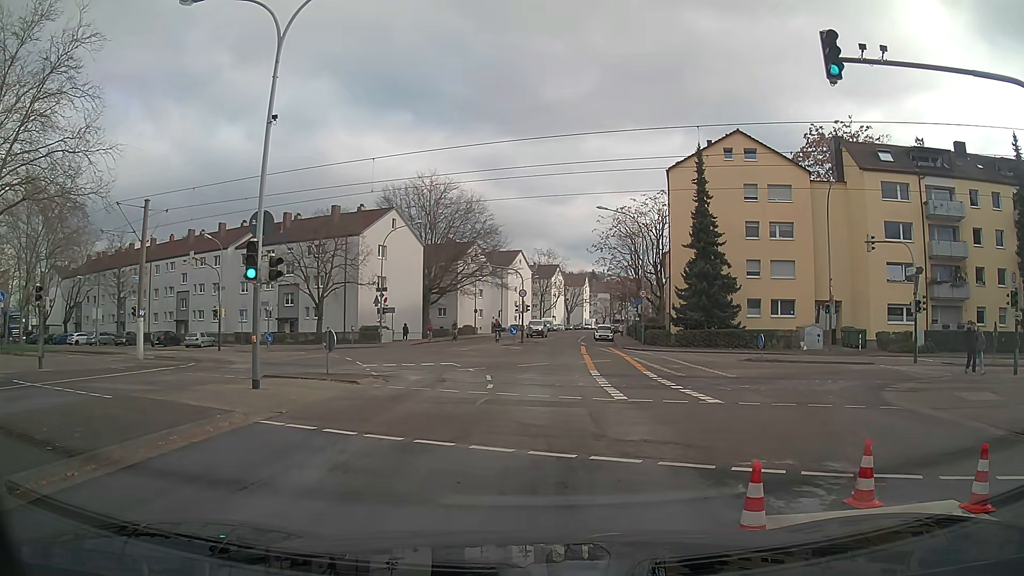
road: tertiary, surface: asphalt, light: Day
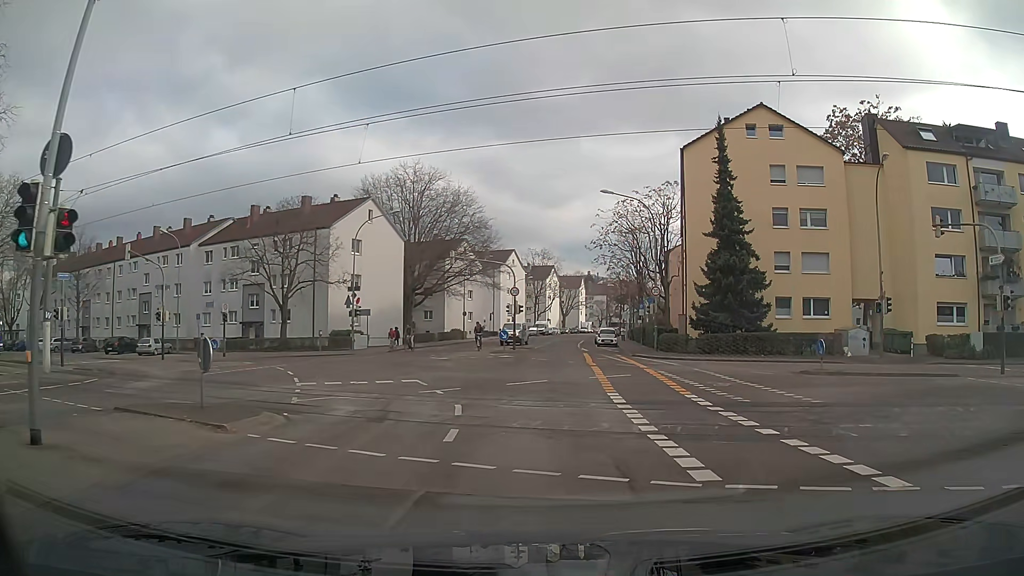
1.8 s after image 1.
(+0.3, +7.5) m; +2°
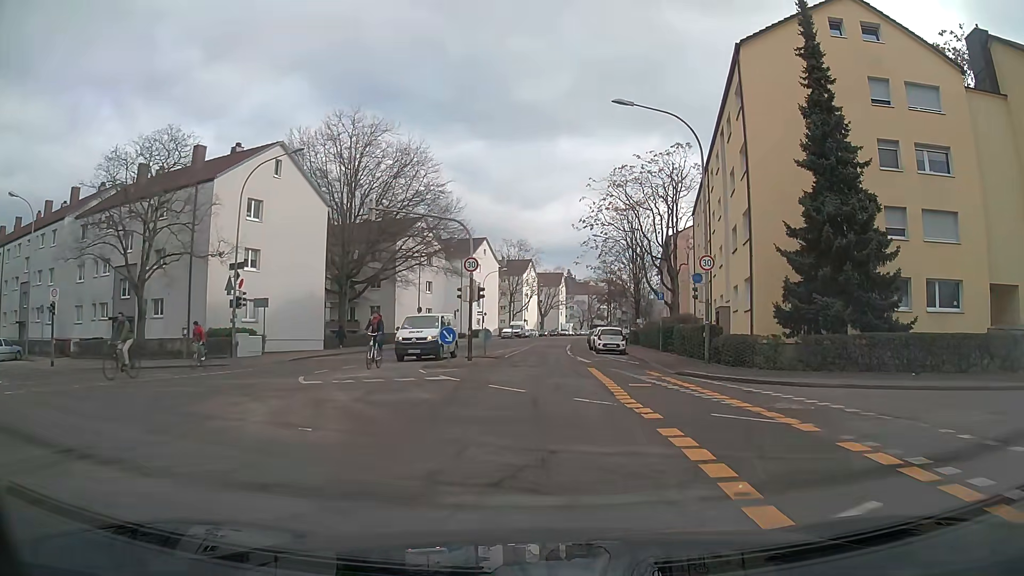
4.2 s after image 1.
(+0.5, +17.1) m; +2°
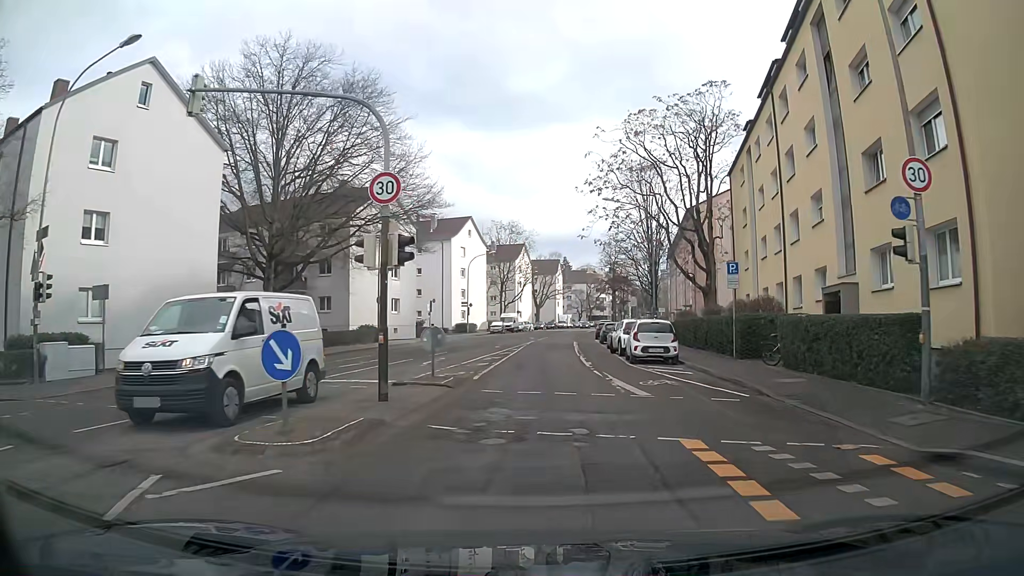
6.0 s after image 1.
(+0.2, +14.6) m; +1°
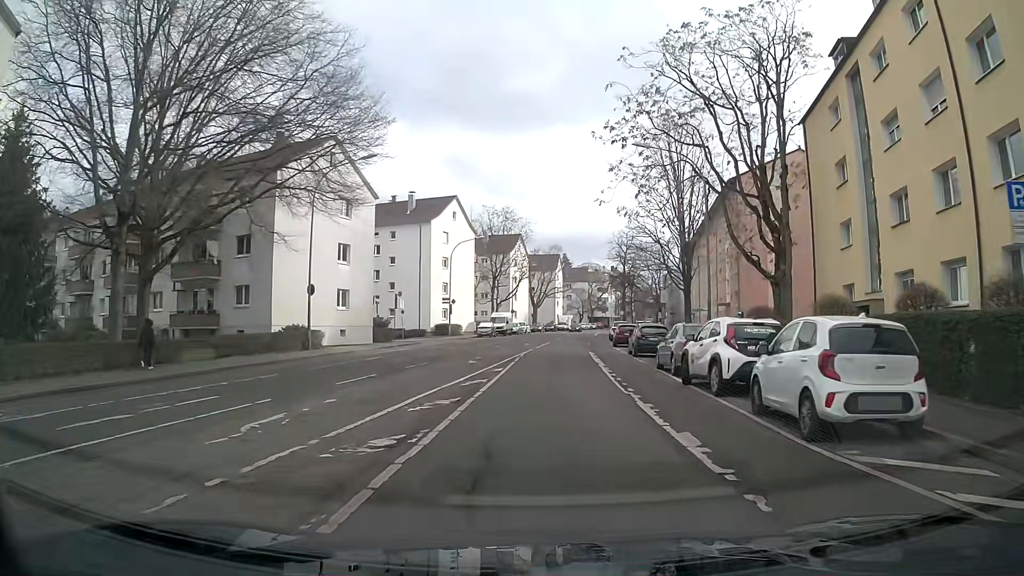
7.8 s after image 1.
(0.0, +15.0) m; +1°
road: residential
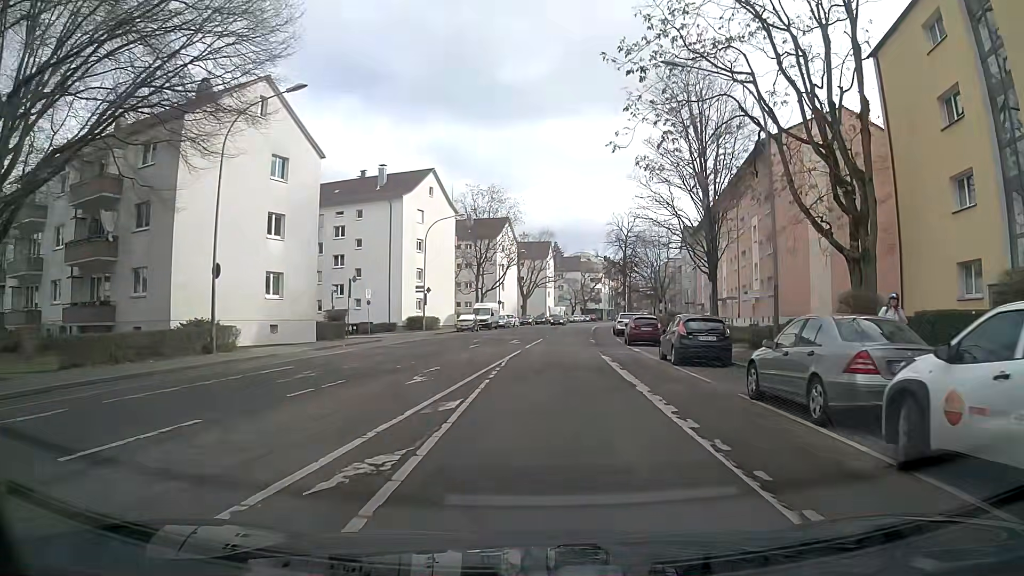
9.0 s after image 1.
(+0.1, +9.8) m; +1°
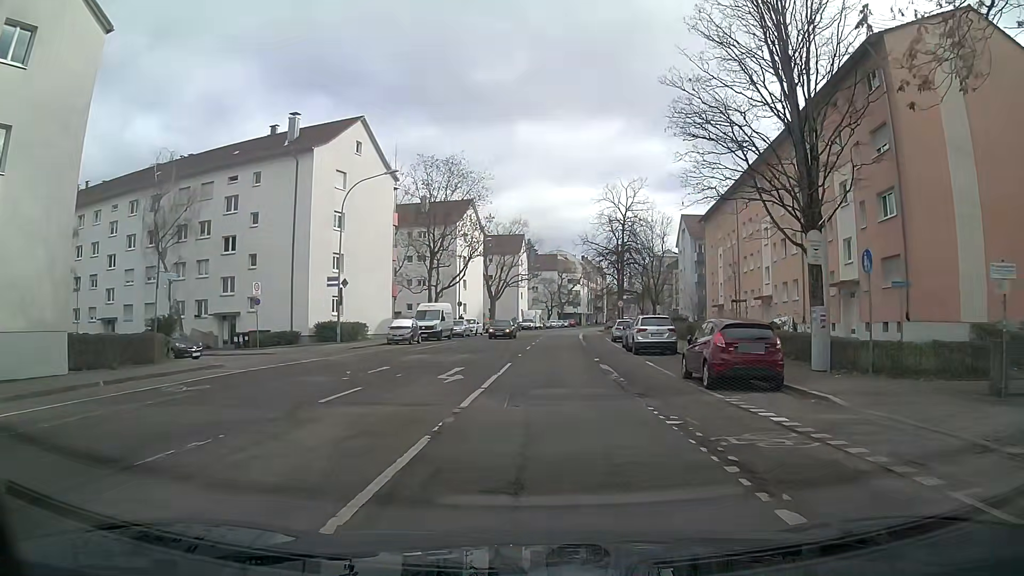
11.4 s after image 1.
(+0.2, +18.4) m; +1°
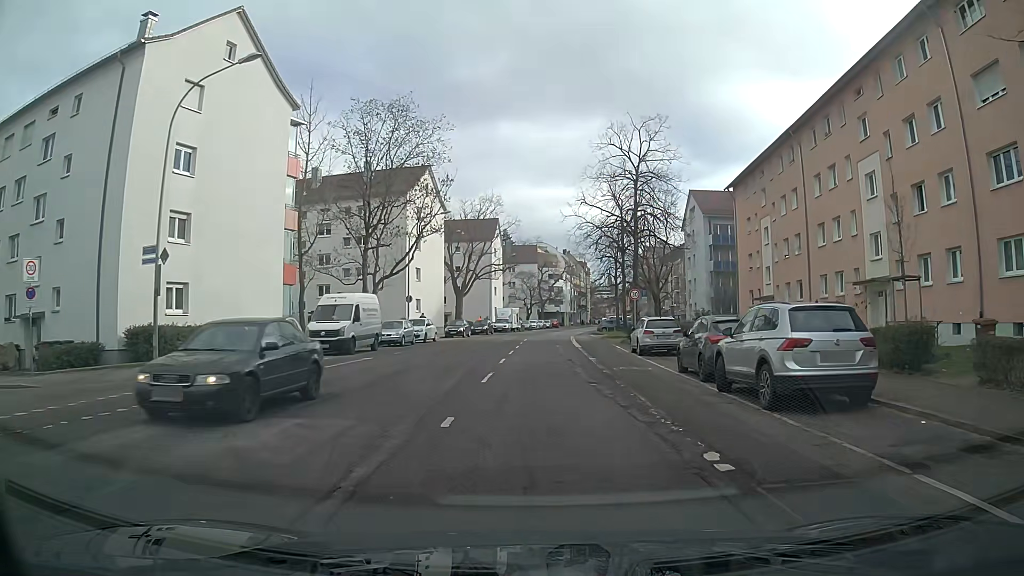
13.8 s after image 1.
(+0.4, +18.0) m; +2°
(0, +10) (0, +20) (0, +30) (+1, +40) (+1, +50) (+2, +60) (+3, +70) (+4, +80) (+5, +90) (+7, +100) m
